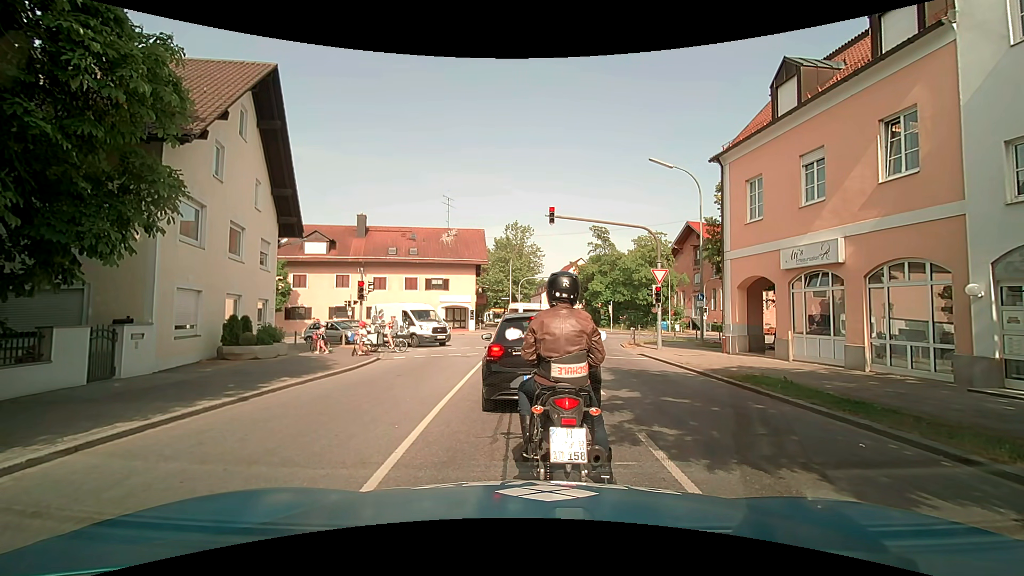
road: tertiary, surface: asphalt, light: Day
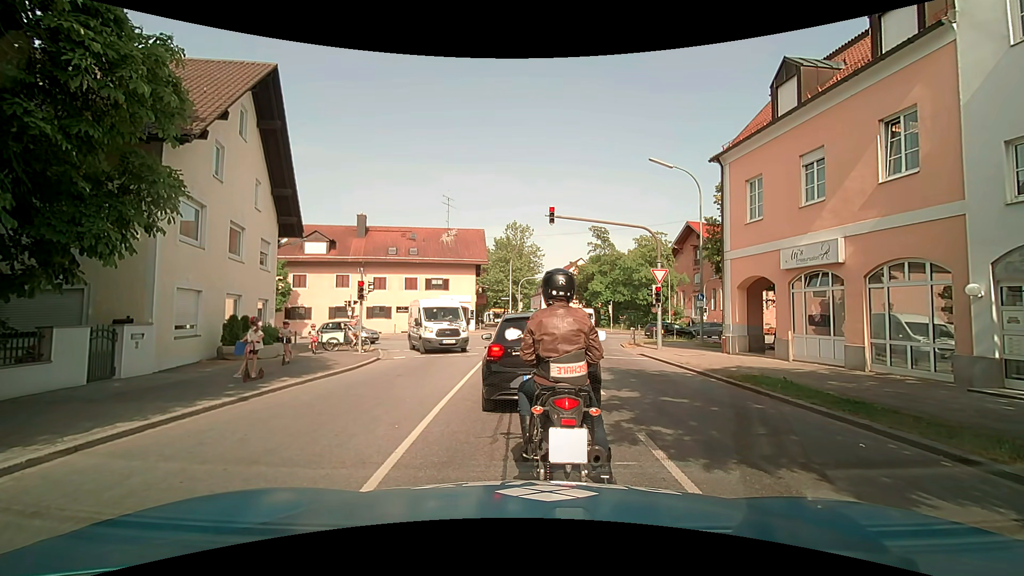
(0.0, 0.0) m; 0°
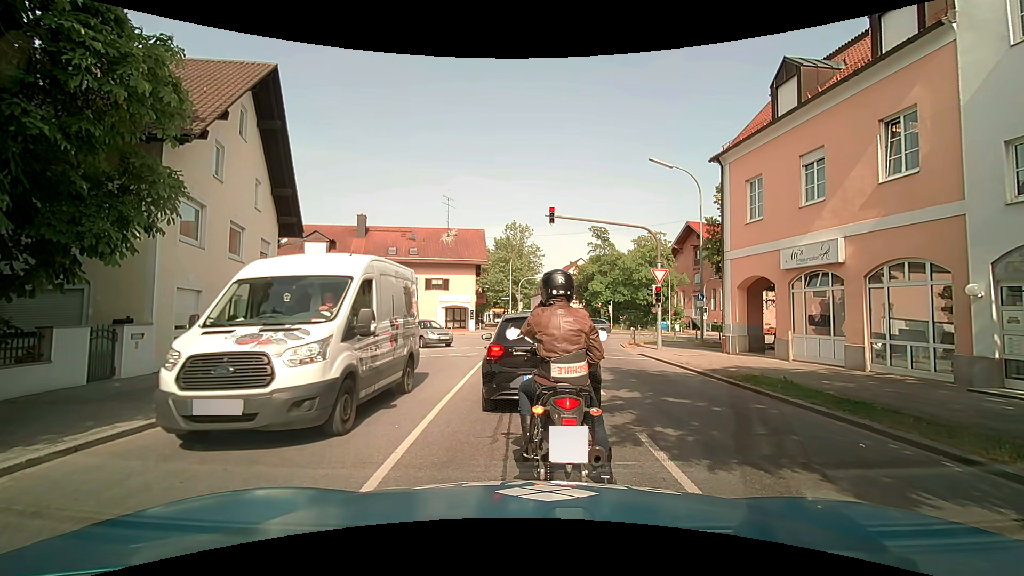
(0.0, 0.0) m; 0°
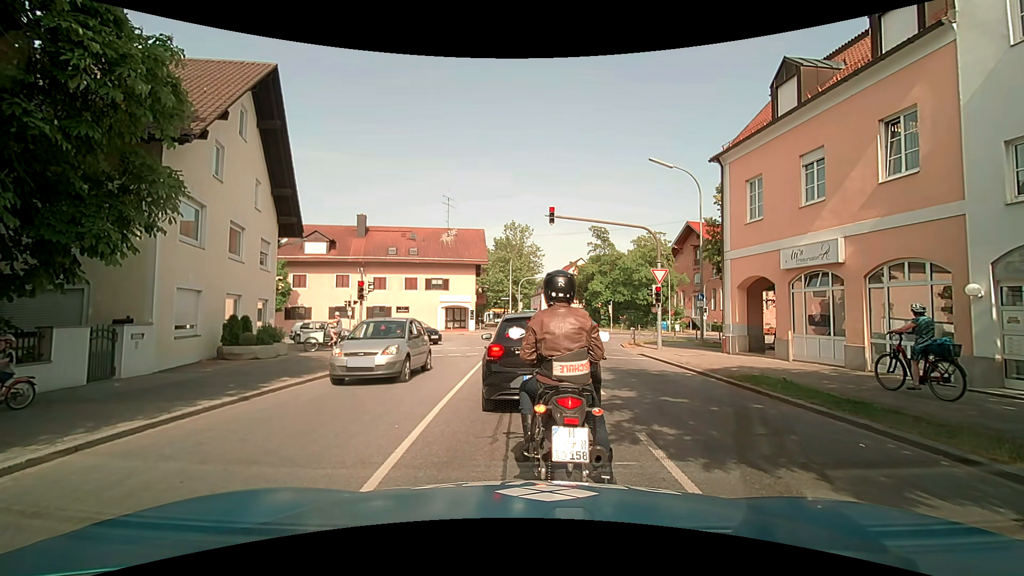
(0.0, 0.0) m; 0°
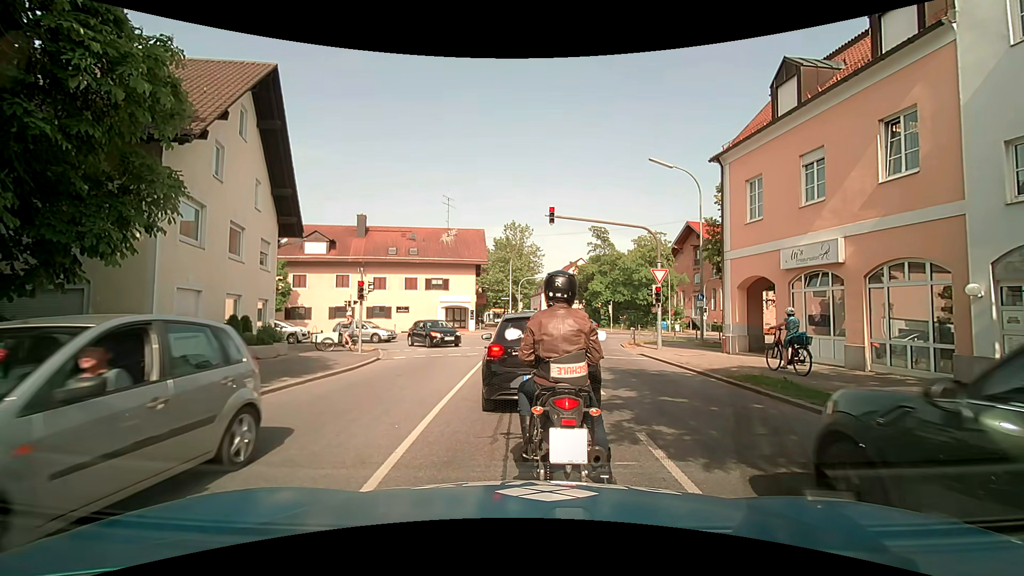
(0.0, 0.0) m; 0°
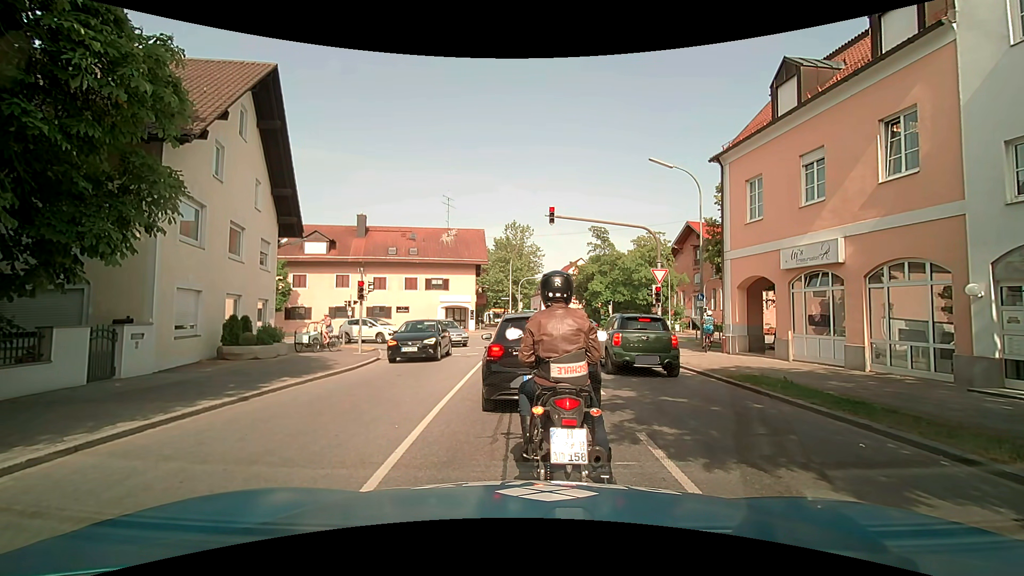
(0.0, 0.0) m; 0°
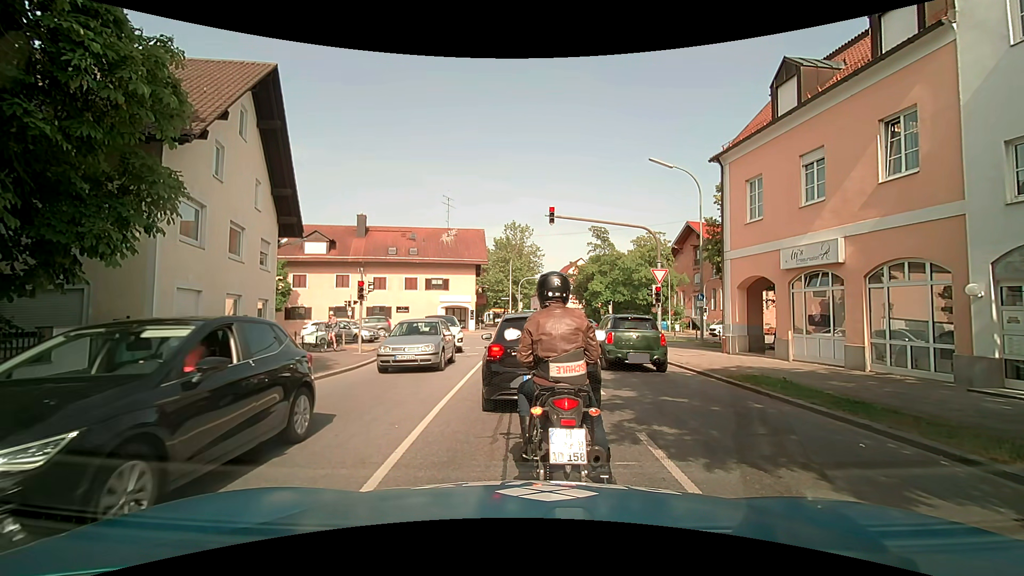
(0.0, 0.0) m; 0°
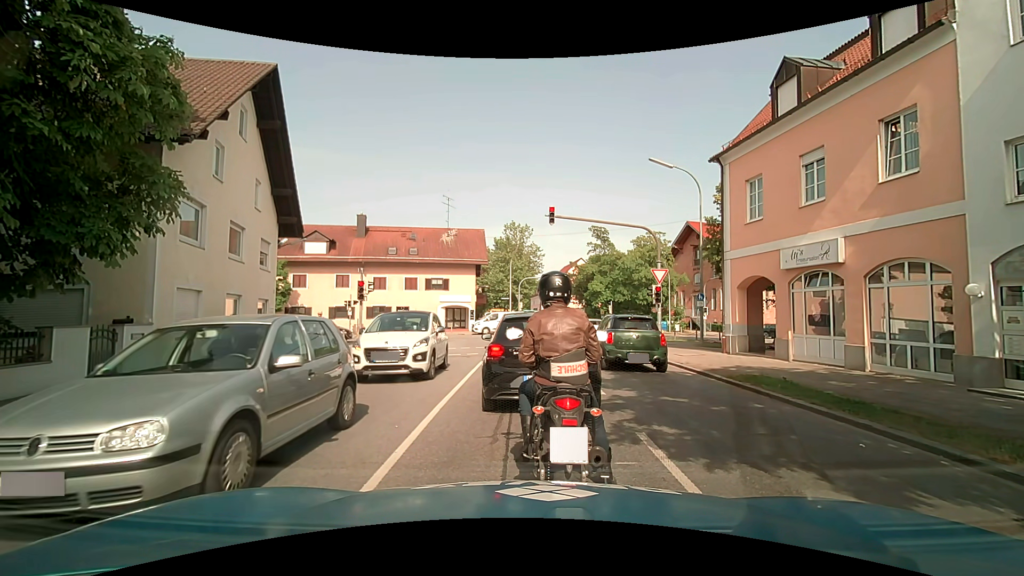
(0.0, 0.0) m; 0°
(0, +10) (0, +20) (+1, +30) (-1, +39) (-10, +42) (-20, +41) (-30, +39) (-40, +37) (-50, +35) (-59, +32) m
